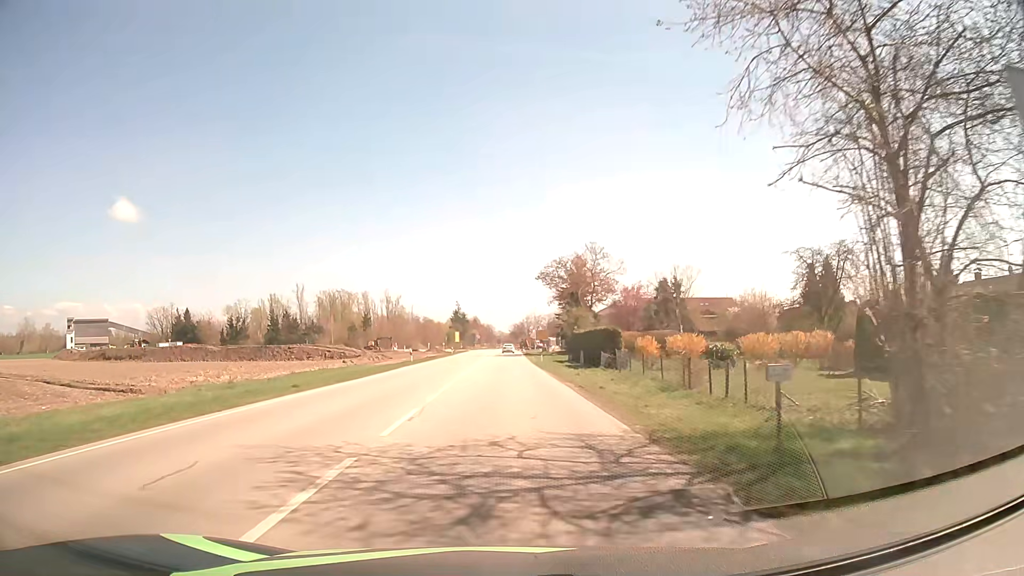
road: secondary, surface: asphalt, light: Day
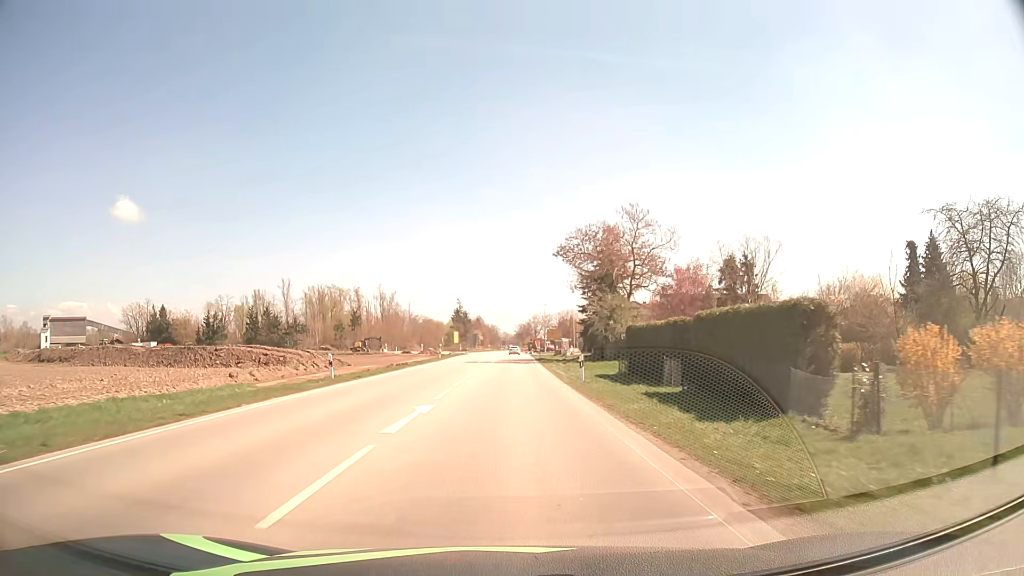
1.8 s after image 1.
(0.0, +23.1) m; 0°
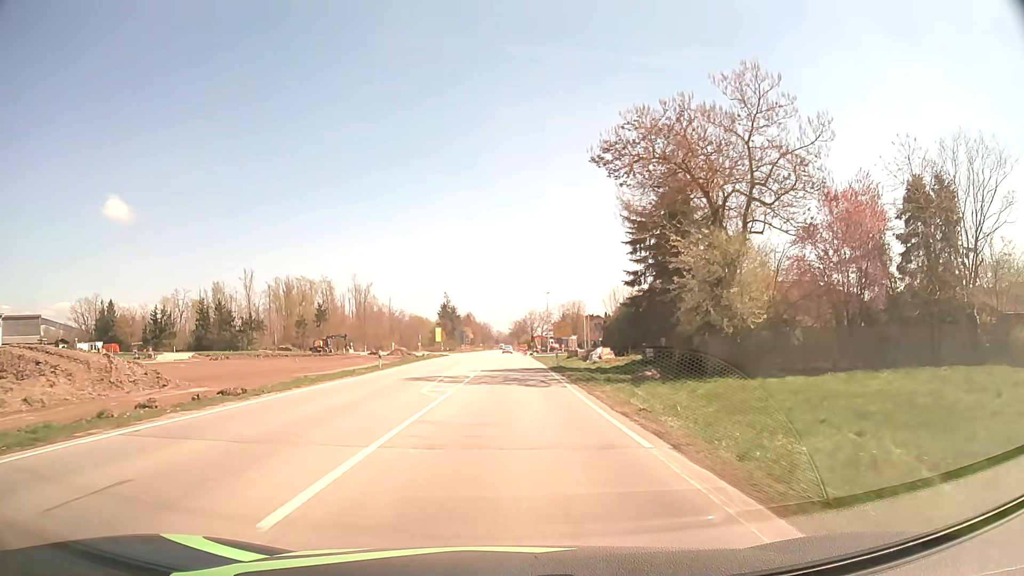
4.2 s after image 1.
(+0.1, +30.4) m; +1°
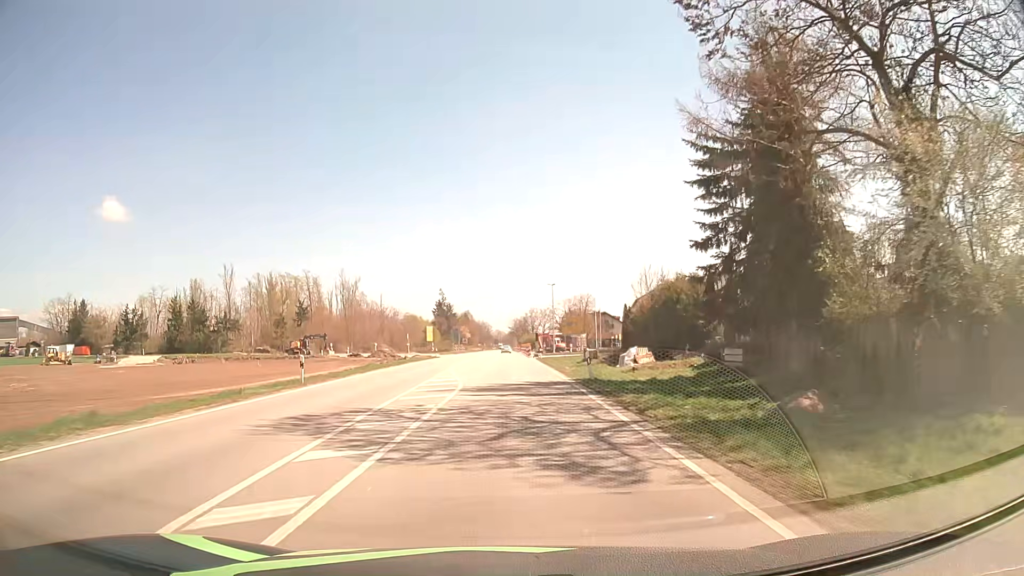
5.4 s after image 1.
(0.0, +15.2) m; 0°
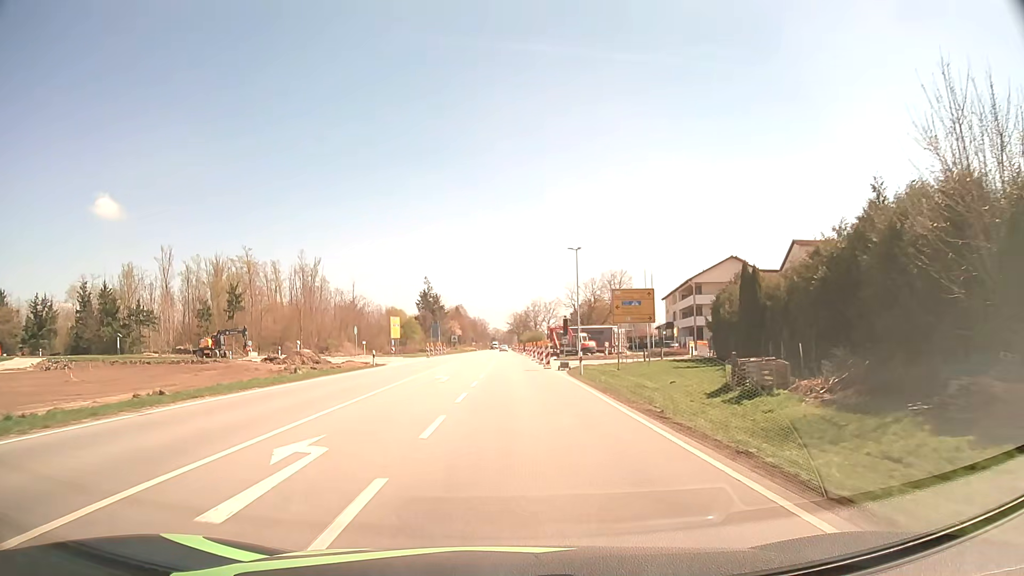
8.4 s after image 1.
(0.0, +37.7) m; 0°
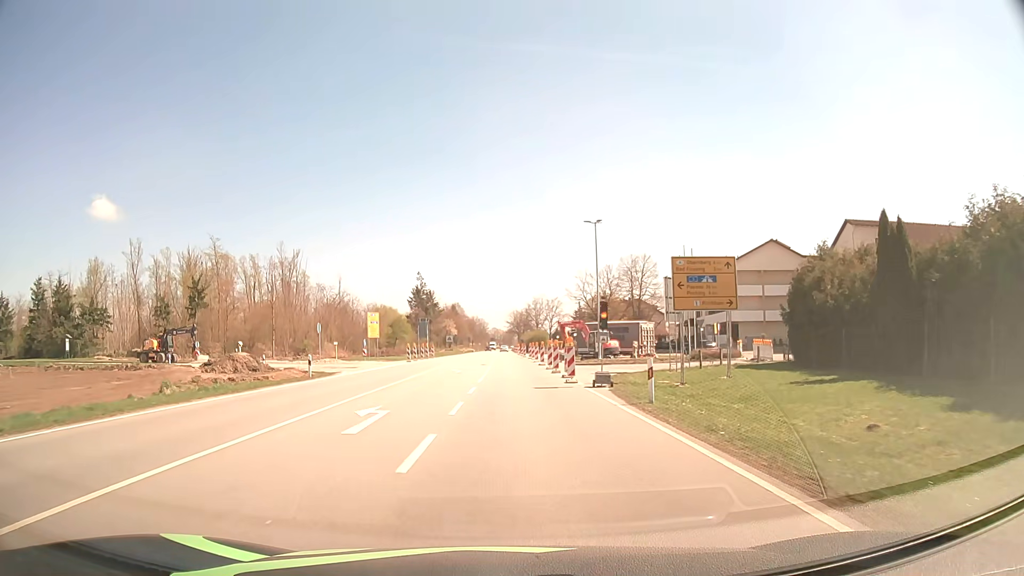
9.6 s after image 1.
(0.0, +14.6) m; 0°
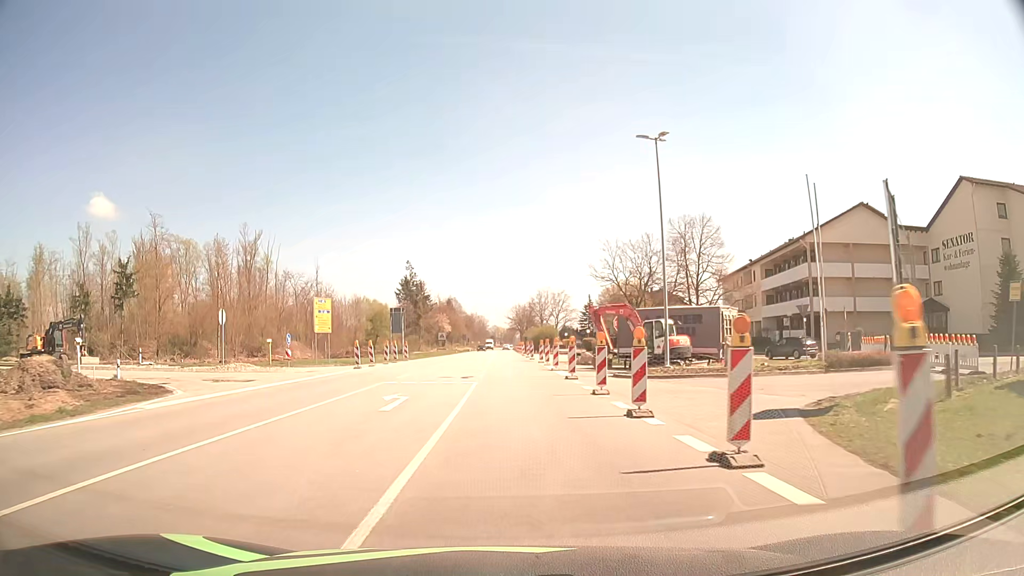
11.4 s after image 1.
(0.0, +21.3) m; 0°
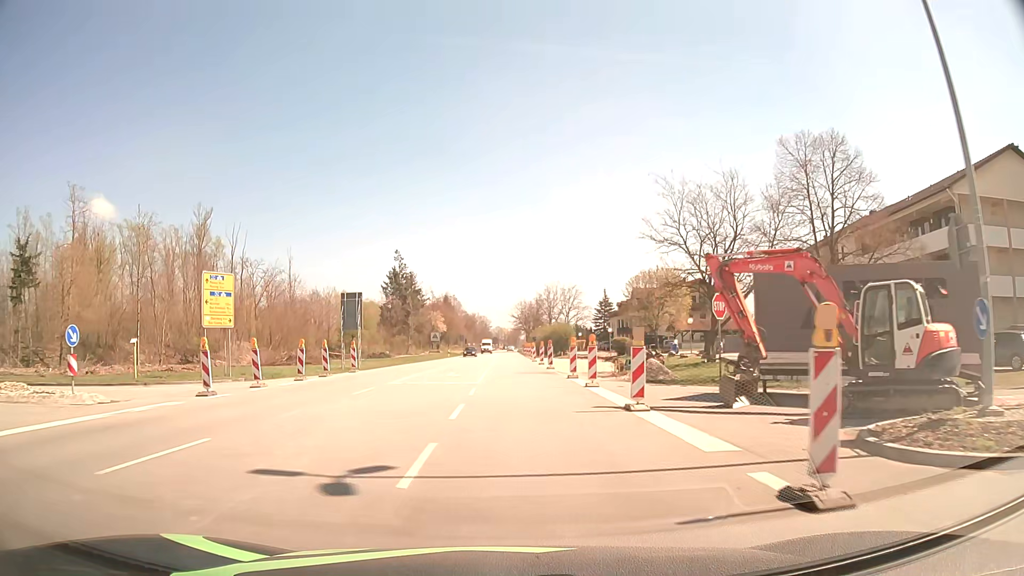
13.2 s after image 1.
(-0.1, +21.1) m; 0°
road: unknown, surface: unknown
(0, +10) (0, +20) (0, +30) (0, +40) (0, +50) (0, +60) (0, +70) (0, +80) (0, +90) (0, +100) m
